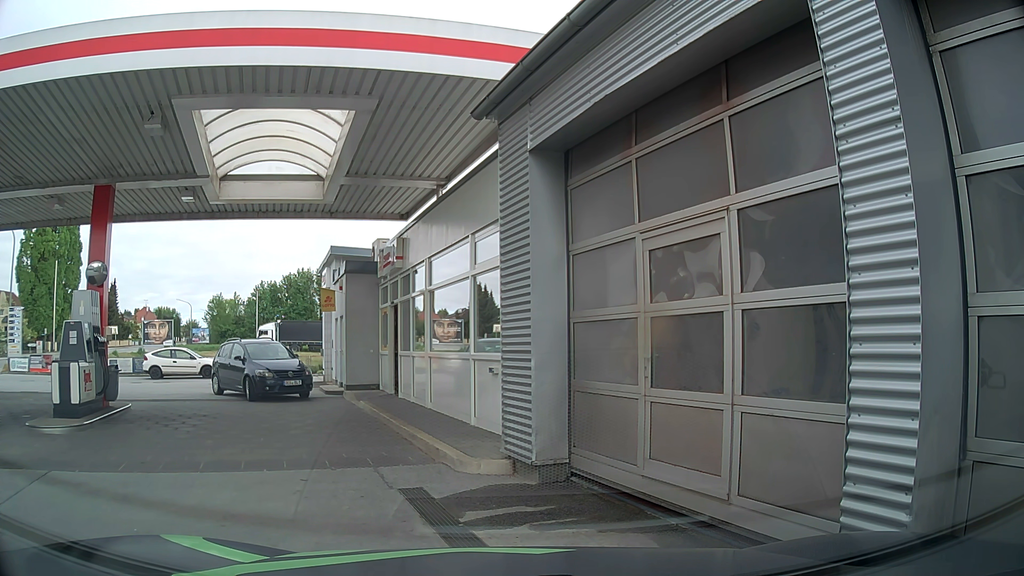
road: service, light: Day
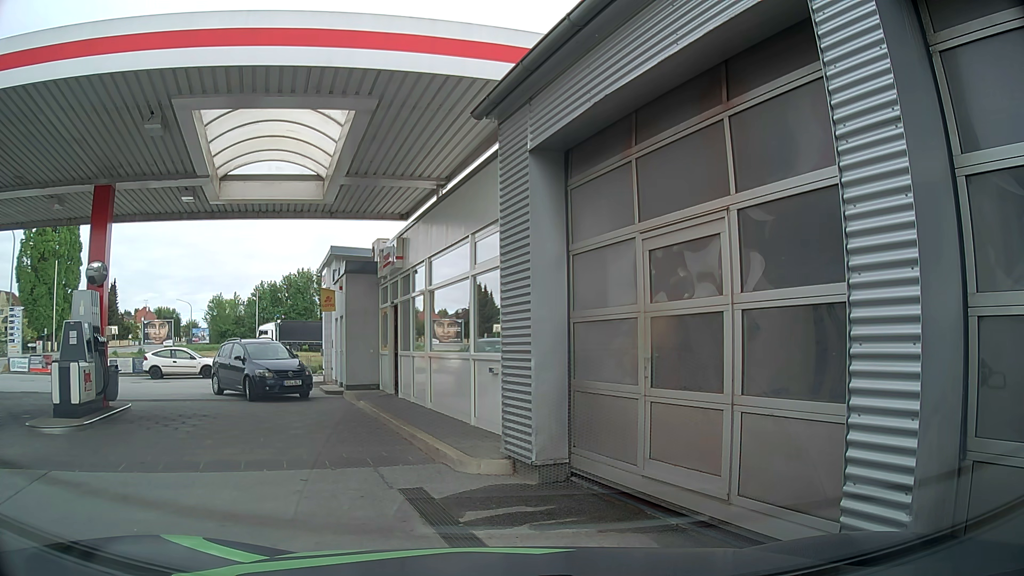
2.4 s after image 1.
(0.0, 0.0) m; 0°
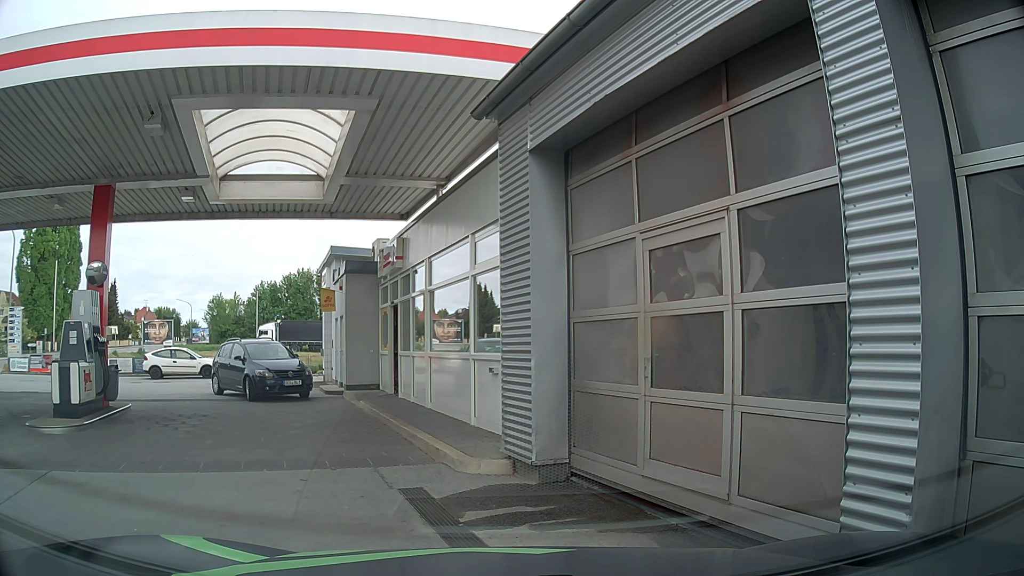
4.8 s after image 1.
(0.0, 0.0) m; 0°
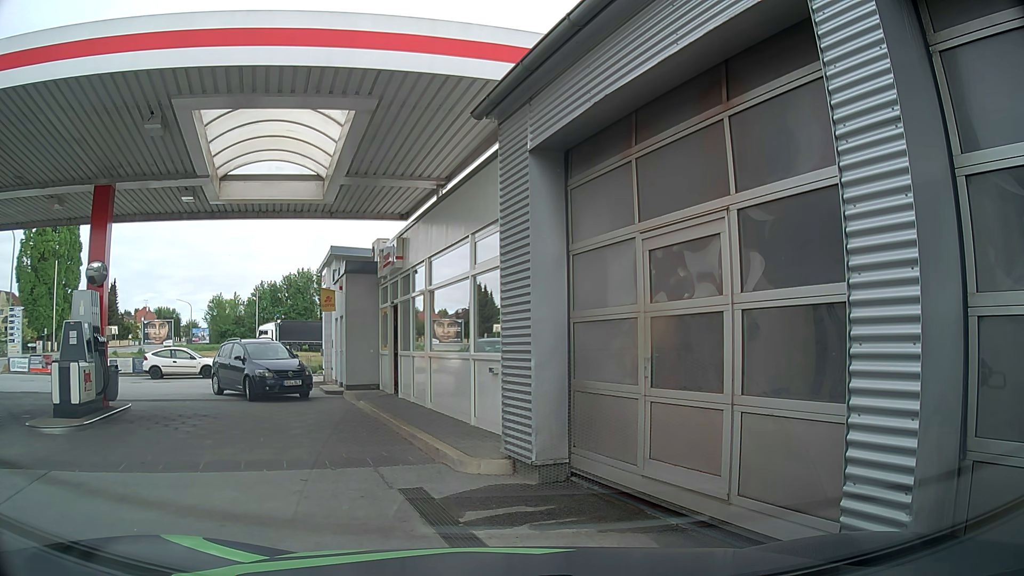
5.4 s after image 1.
(0.0, 0.0) m; 0°
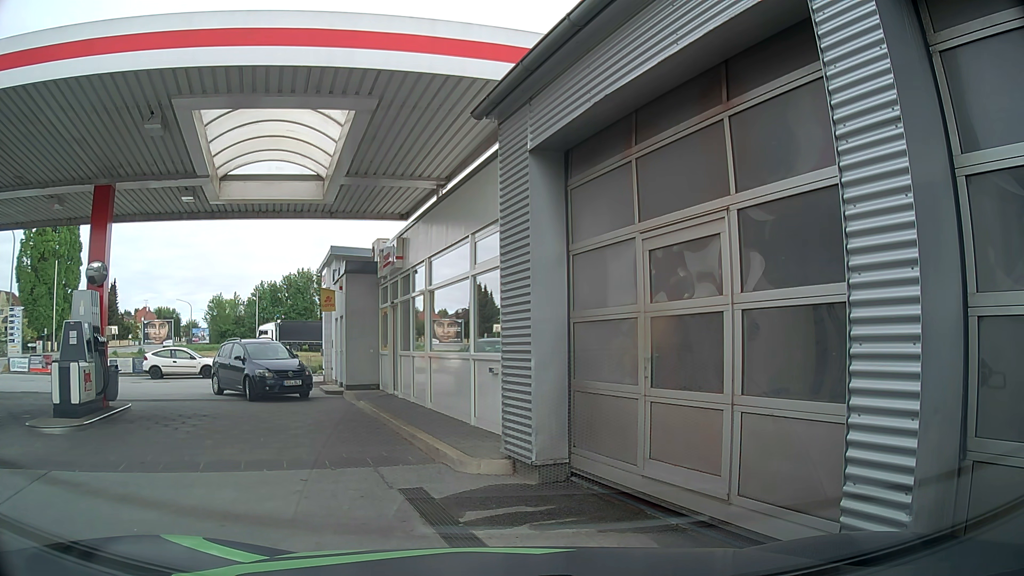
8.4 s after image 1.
(0.0, 0.0) m; 0°
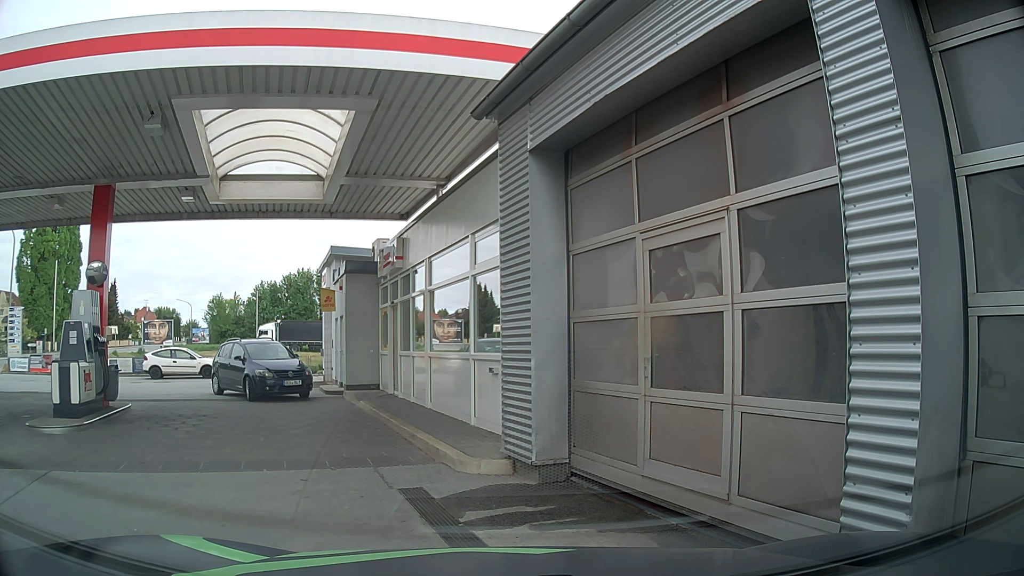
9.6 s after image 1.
(0.0, 0.0) m; 0°
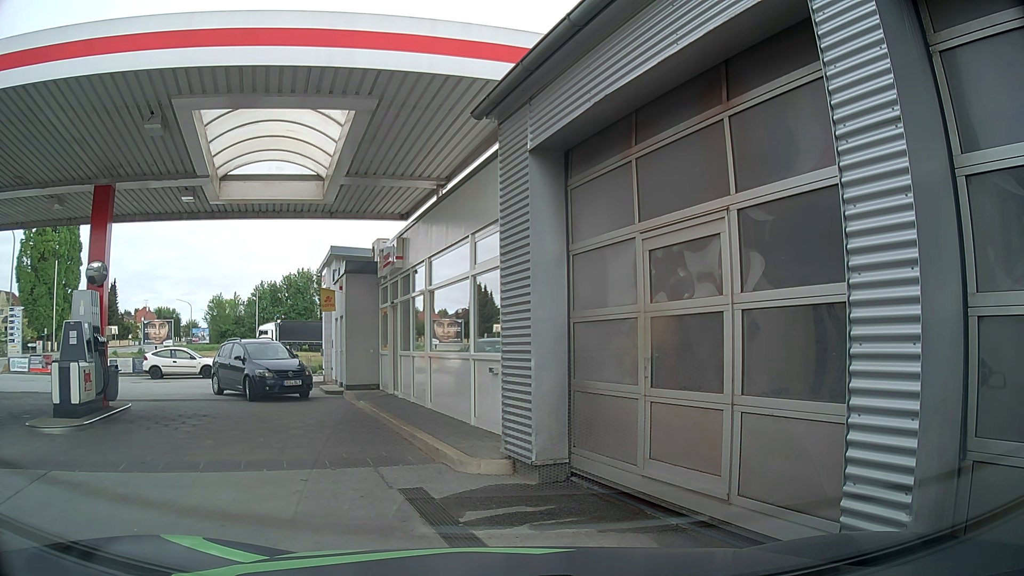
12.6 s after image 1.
(0.0, 0.0) m; 0°
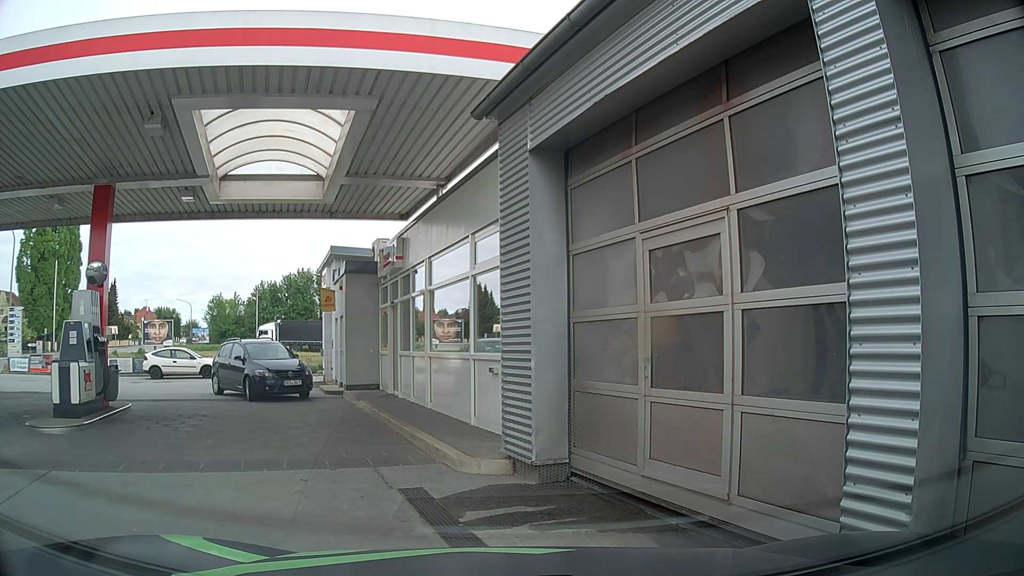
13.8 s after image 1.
(0.0, 0.0) m; 0°
